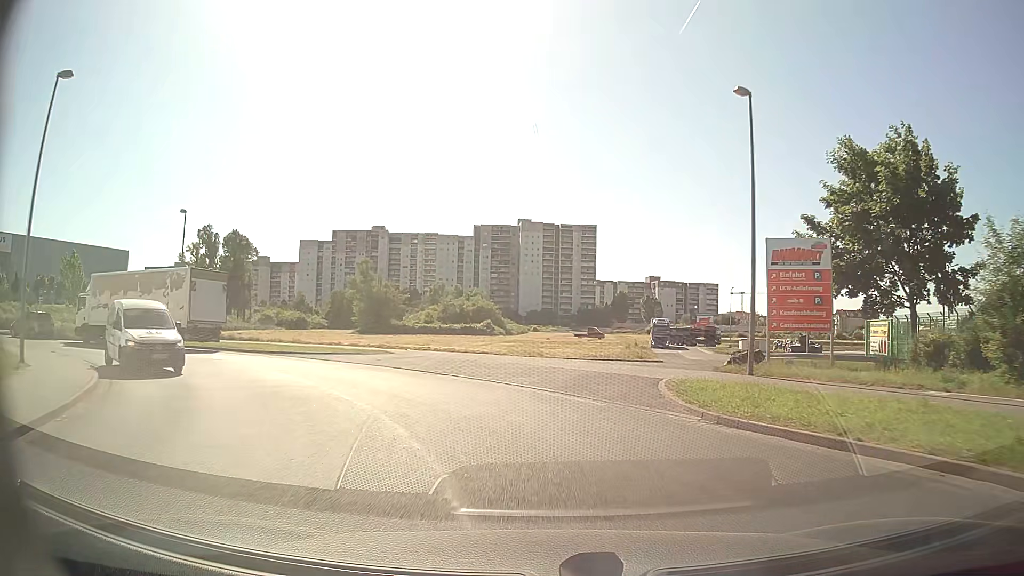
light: Day
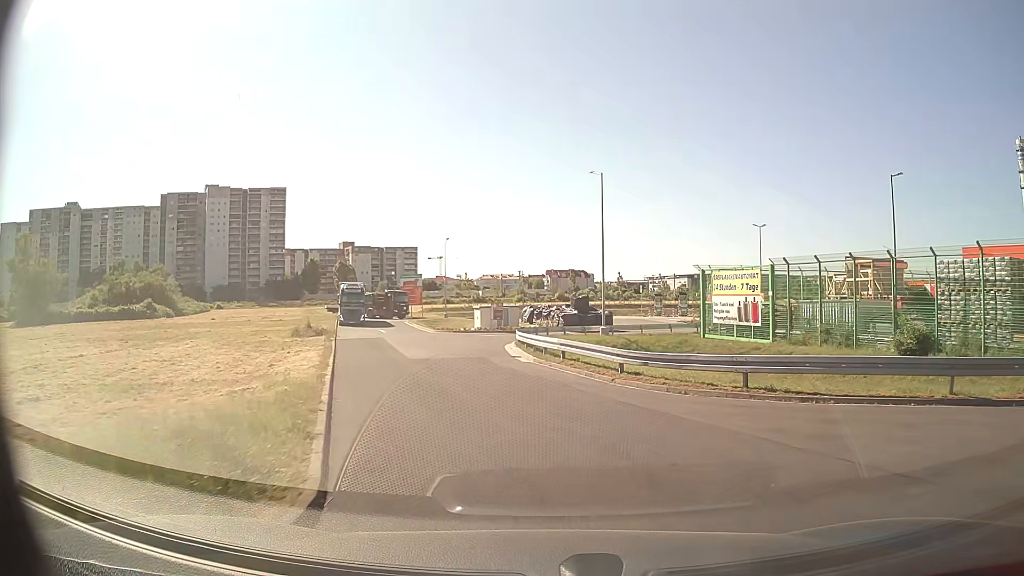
(+4.3, +27.6) m; +25°
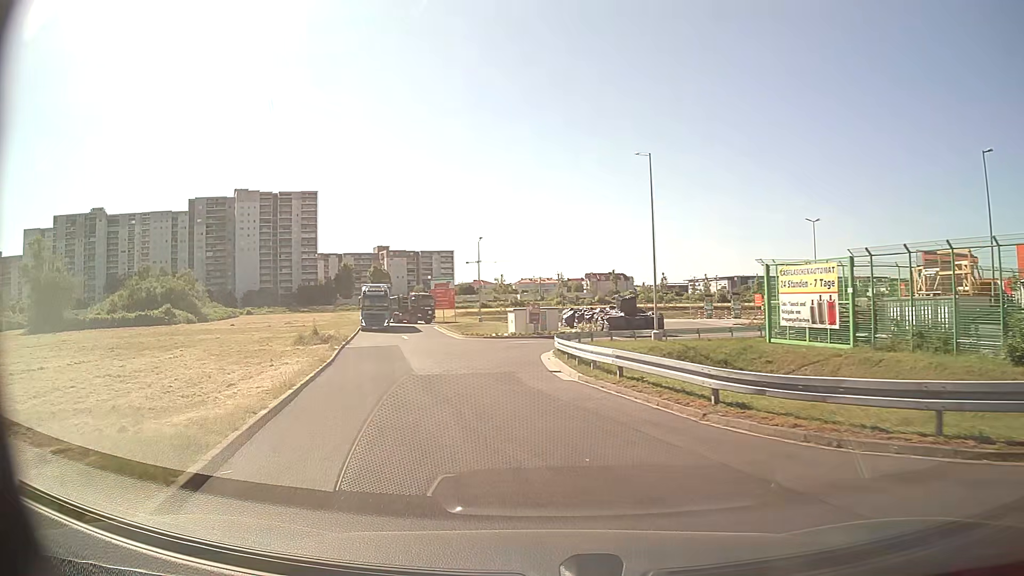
(0.0, +5.5) m; -2°
